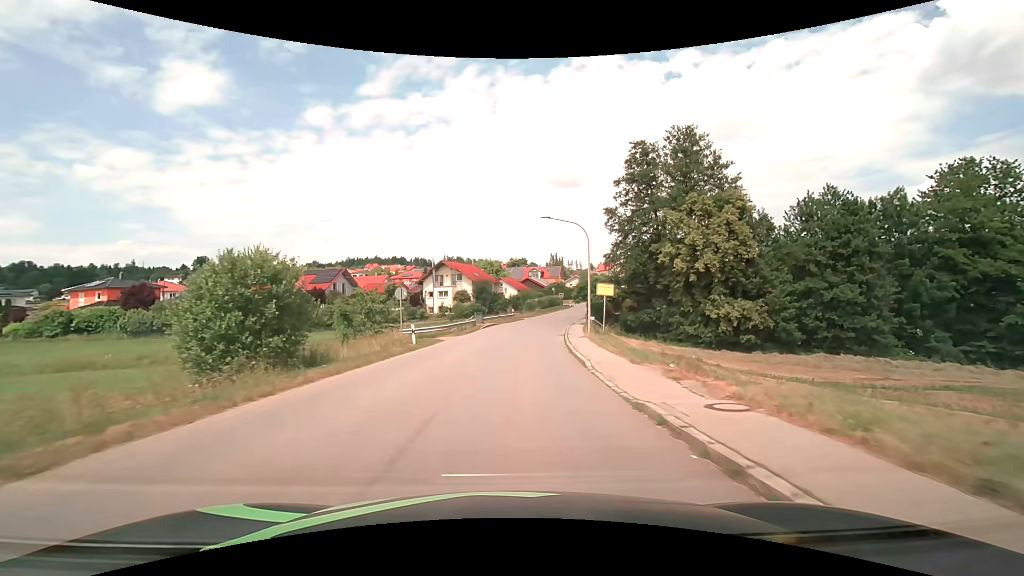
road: tertiary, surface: asphalt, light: Day
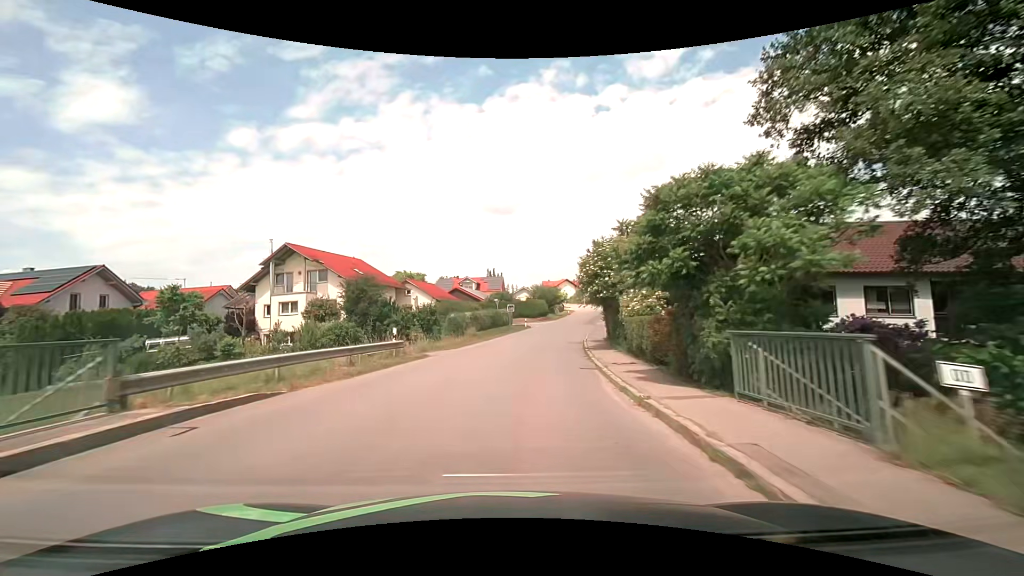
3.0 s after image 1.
(+2.3, +39.1) m; +7°
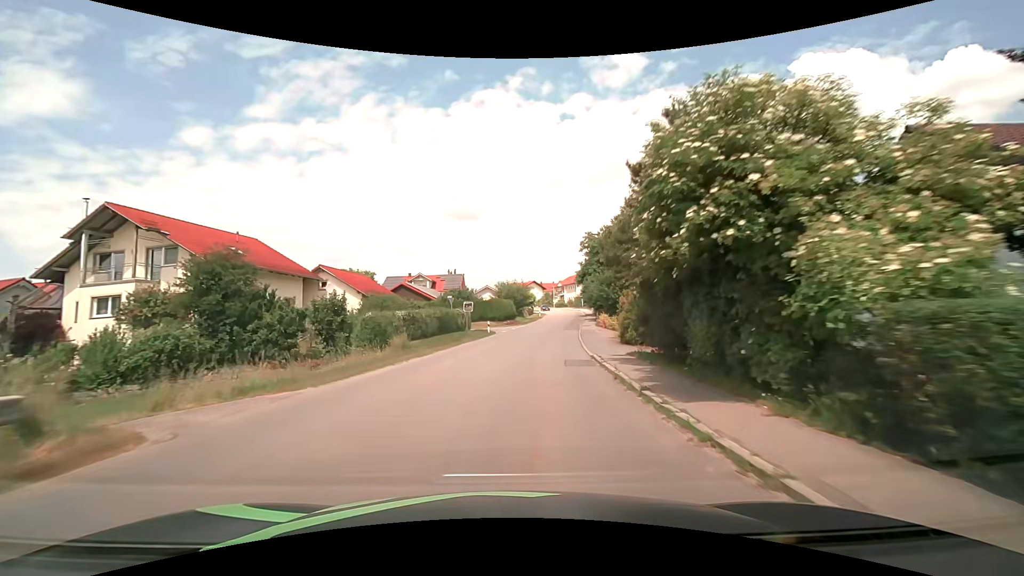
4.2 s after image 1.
(+0.6, +15.5) m; +4°
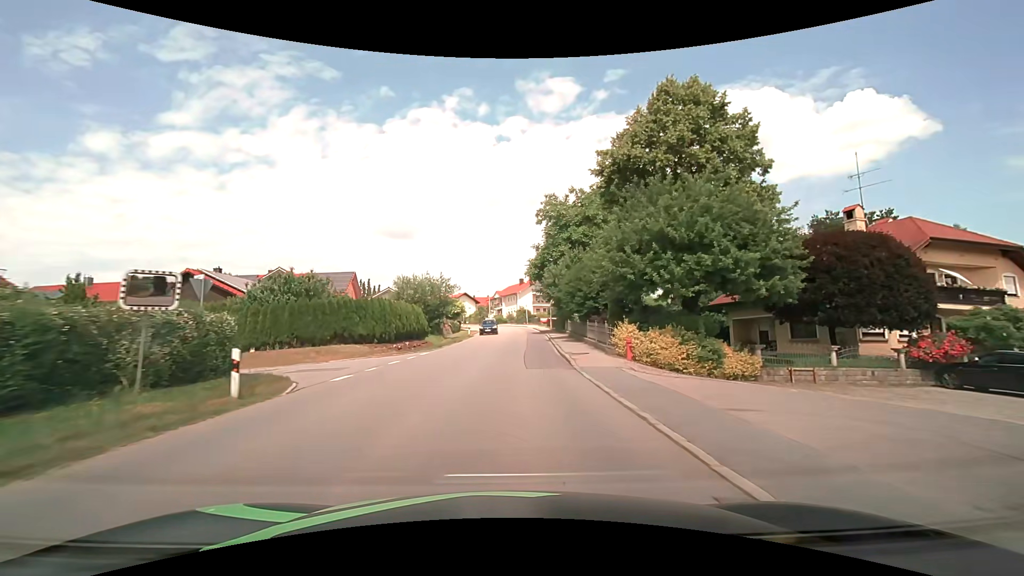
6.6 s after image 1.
(+2.1, +30.7) m; +7°
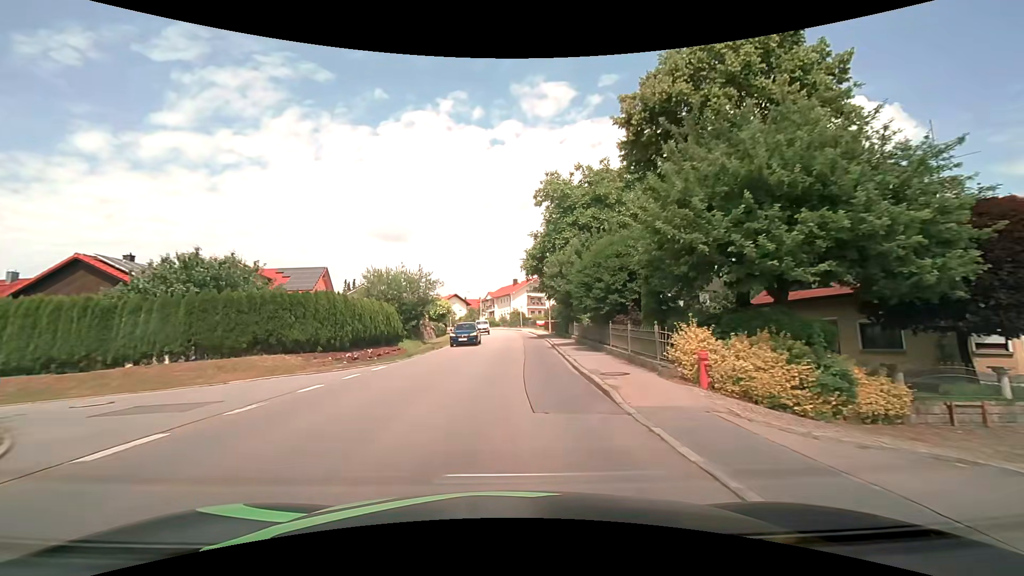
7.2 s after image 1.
(+0.1, +7.6) m; +1°
(0, +10) (0, +20) (0, +30) (+1, +40) (+1, +50) (0, +60) (0, +70) (-2, +80) (-5, +89) (-8, +99) m
